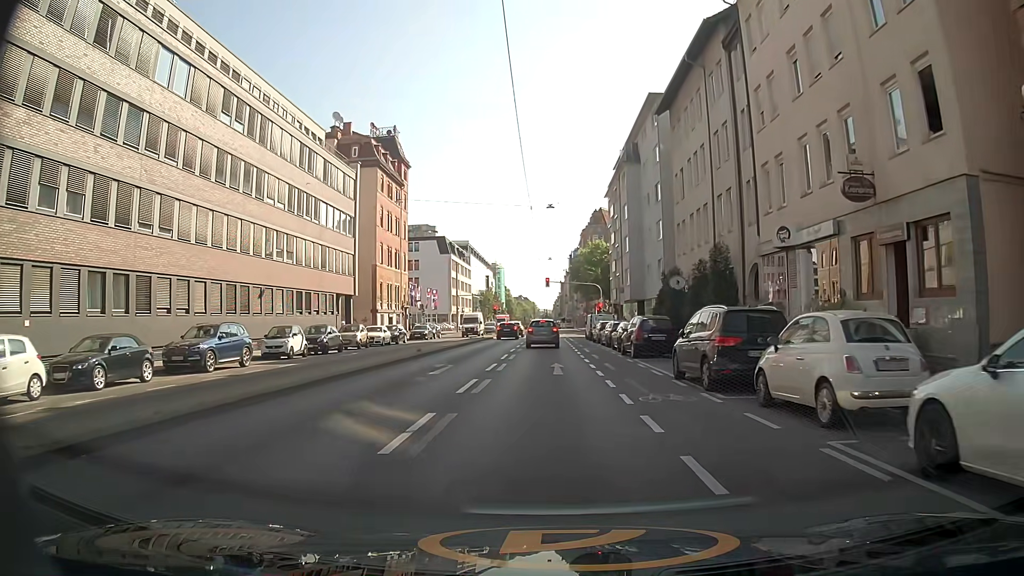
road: secondary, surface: asphalt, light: Day
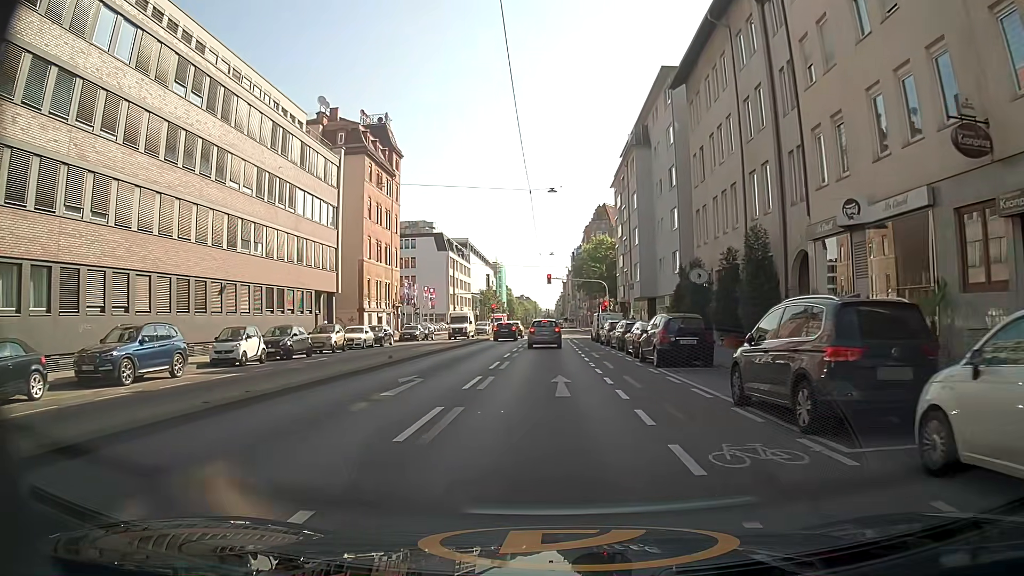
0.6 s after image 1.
(0.0, +5.2) m; -1°
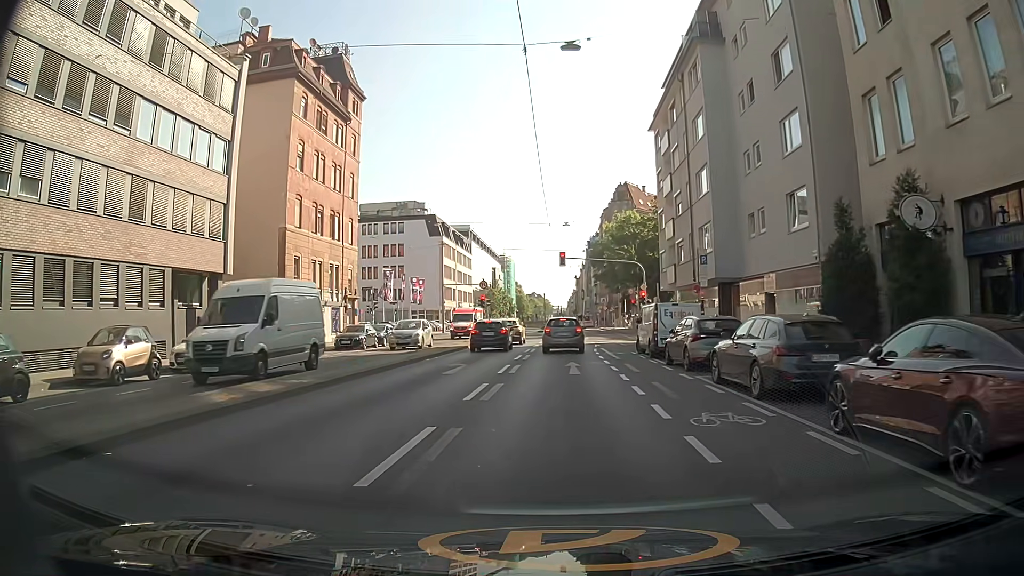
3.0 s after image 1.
(0.0, +20.3) m; -1°
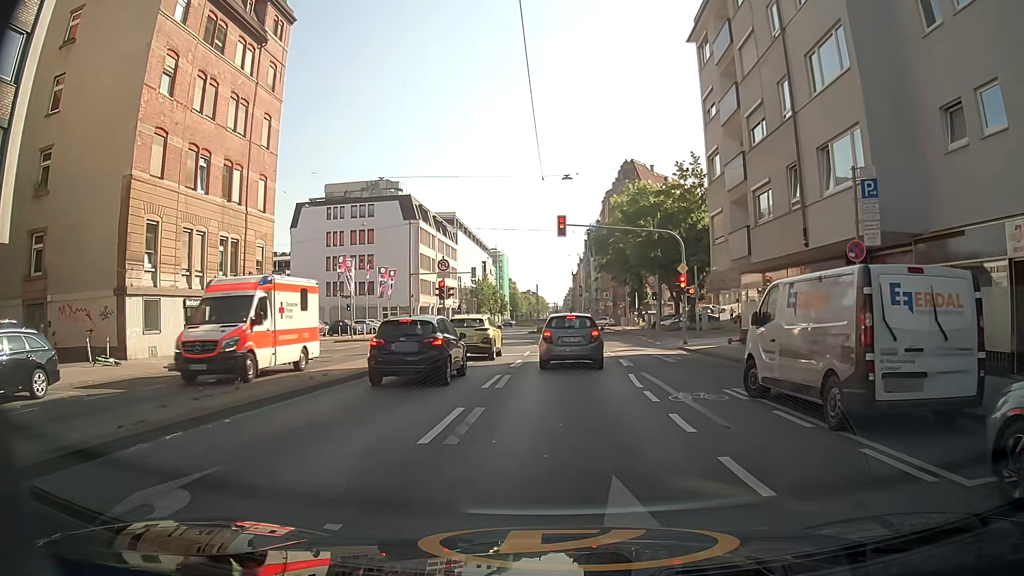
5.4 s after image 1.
(+0.1, +15.9) m; +1°
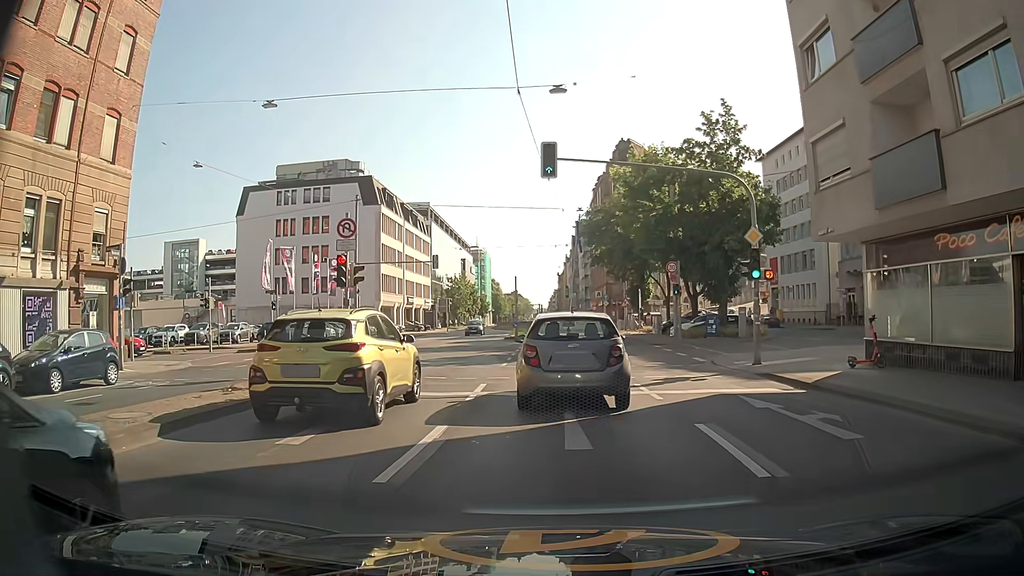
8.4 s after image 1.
(0.0, +13.6) m; +2°
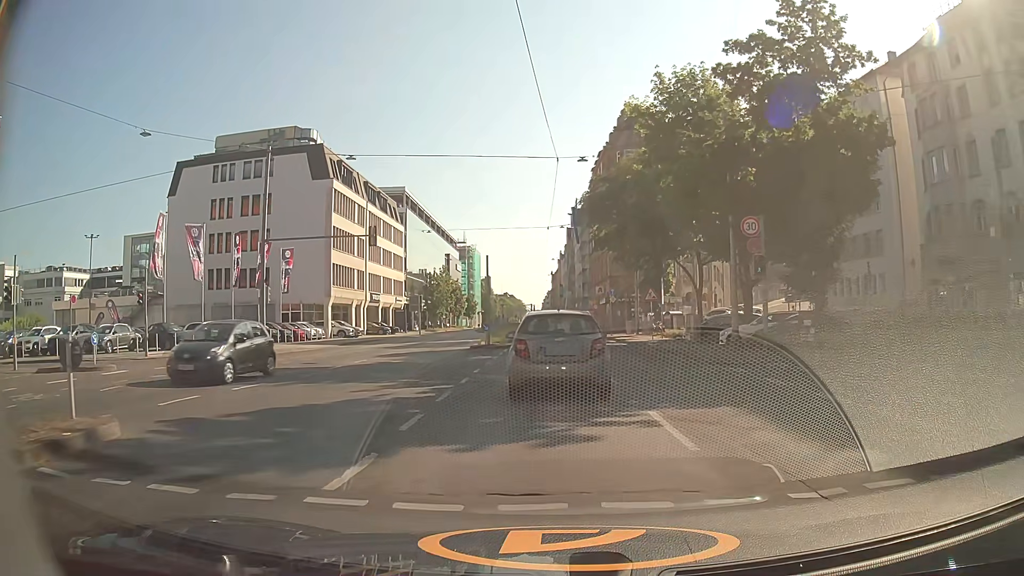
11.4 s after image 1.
(-0.1, +16.0) m; 0°
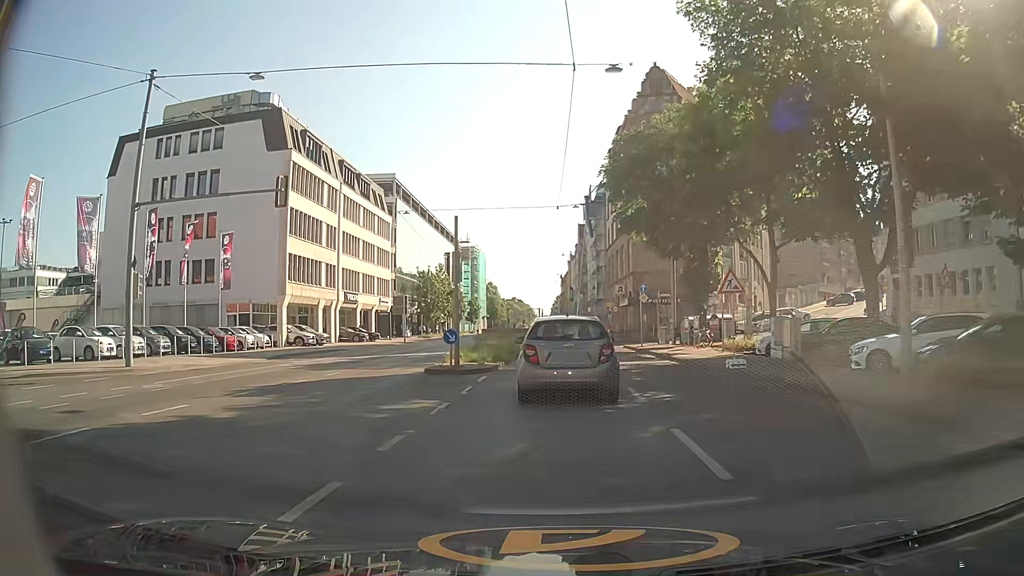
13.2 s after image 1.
(-0.3, +13.5) m; -2°
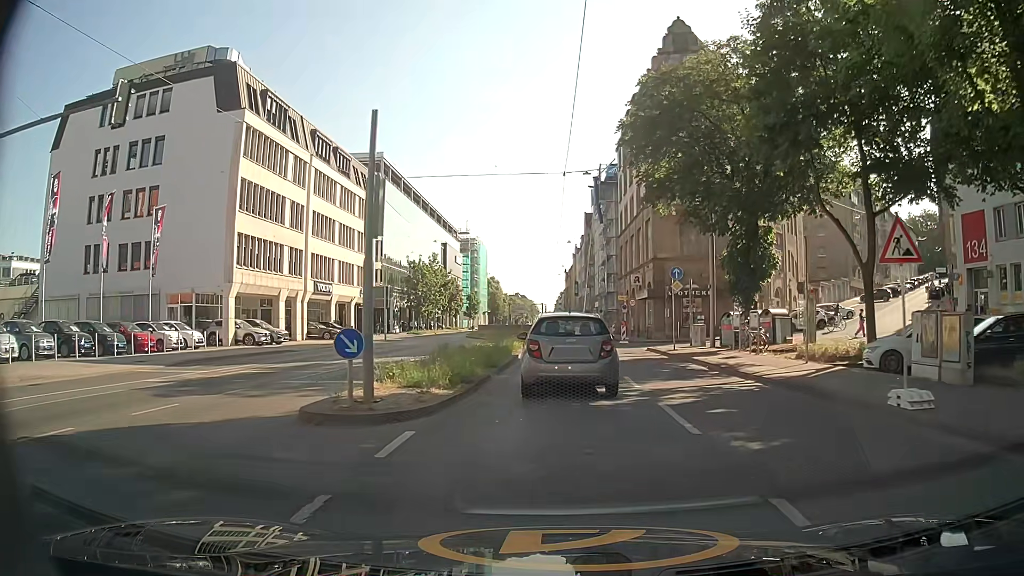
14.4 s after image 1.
(0.0, +9.6) m; +1°
